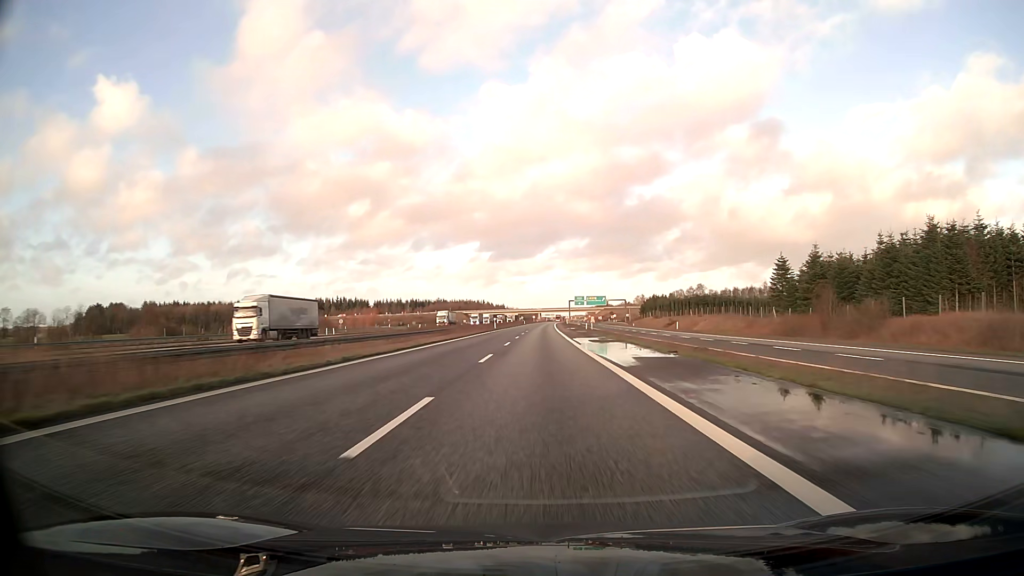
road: motorway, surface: asphalt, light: Day
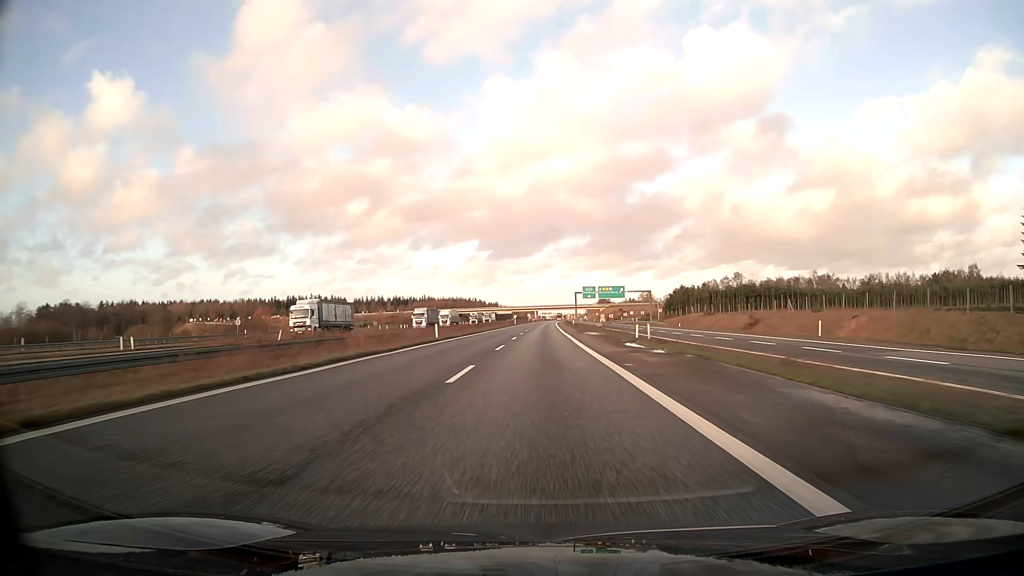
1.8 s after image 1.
(+0.2, +52.2) m; 0°
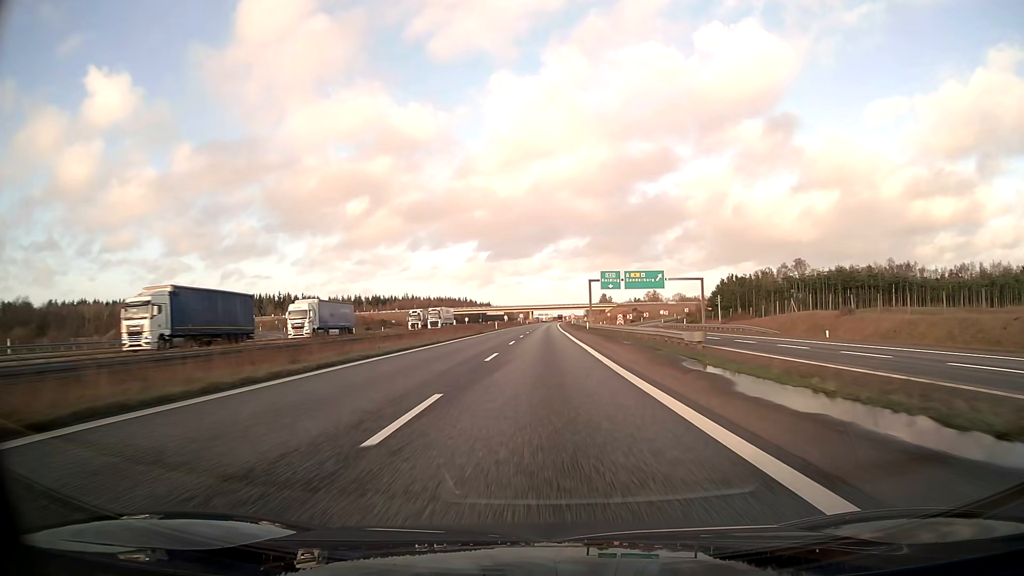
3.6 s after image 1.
(+0.2, +52.2) m; 0°
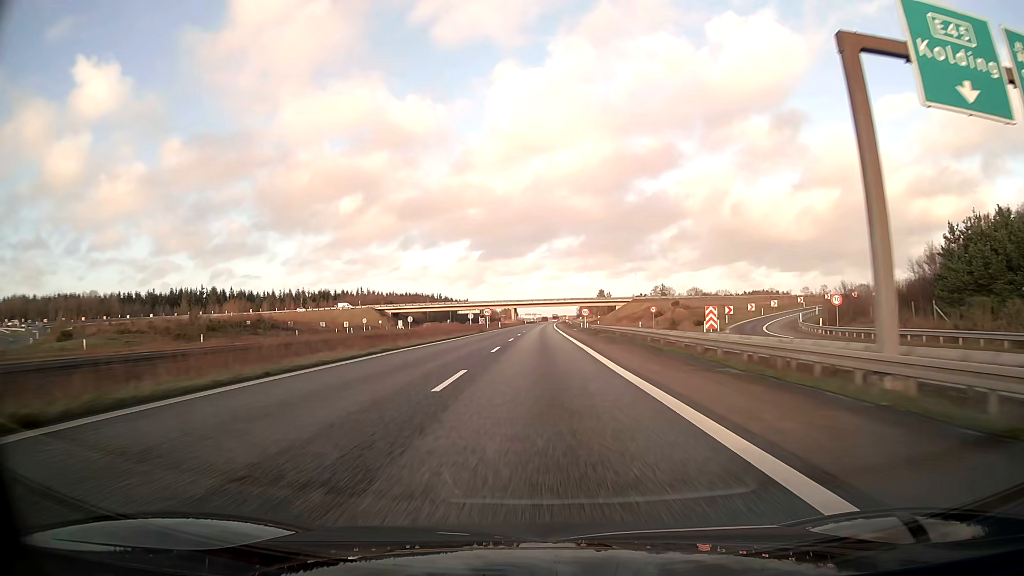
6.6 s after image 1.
(+0.9, +87.0) m; +1°
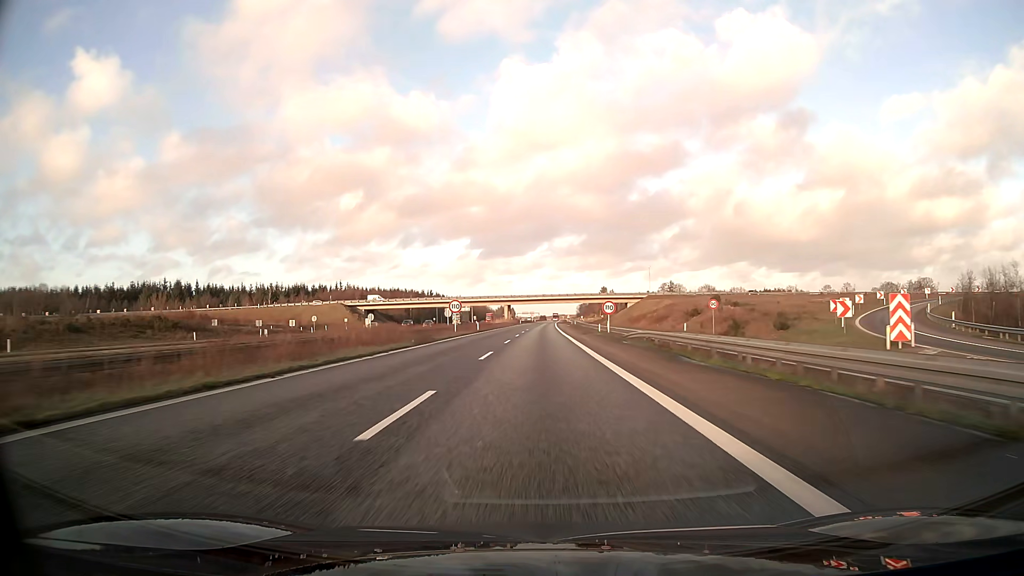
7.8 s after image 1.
(0.0, +34.8) m; 0°
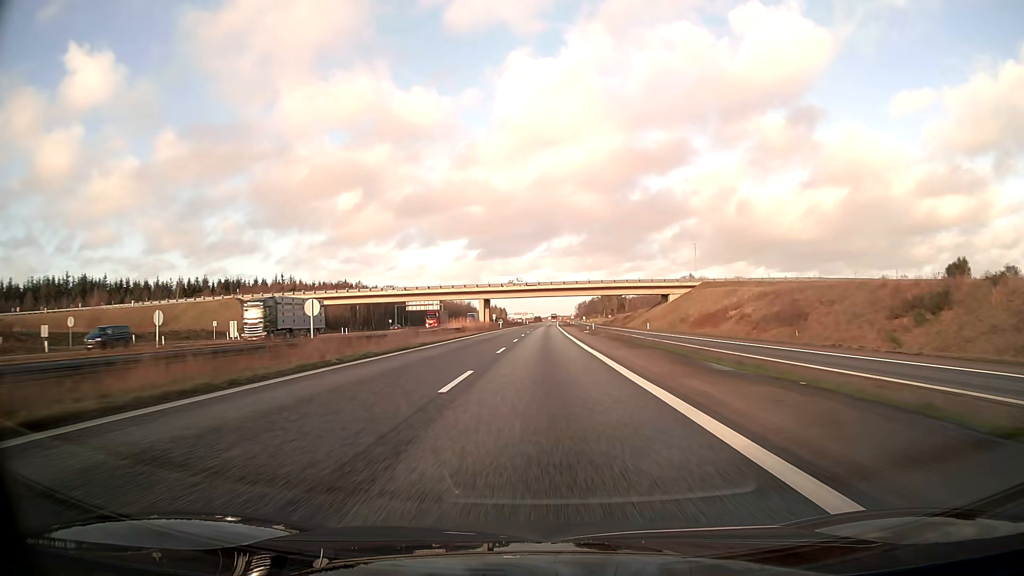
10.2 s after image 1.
(+0.3, +69.7) m; +1°
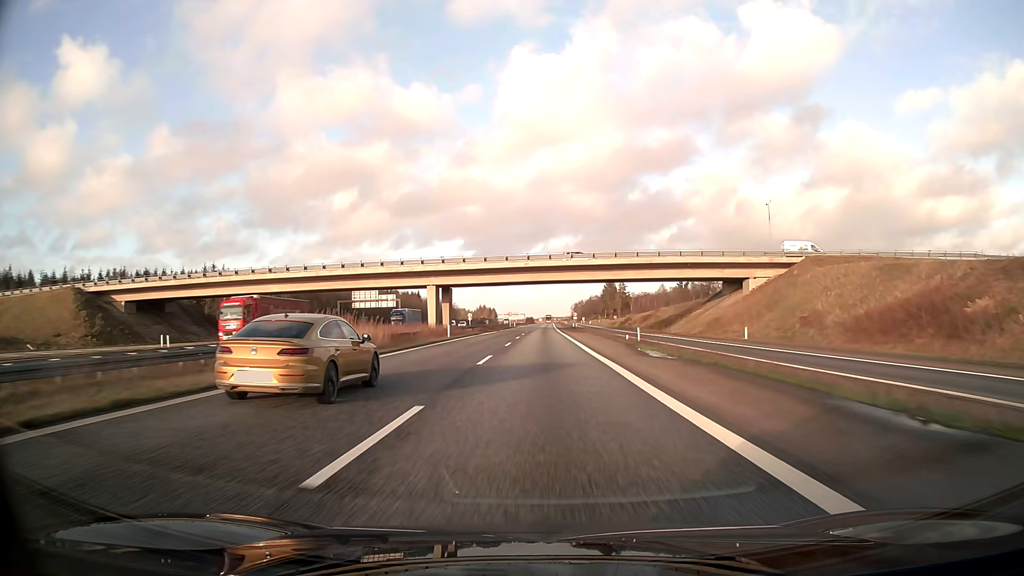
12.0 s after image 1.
(+0.3, +52.2) m; 0°
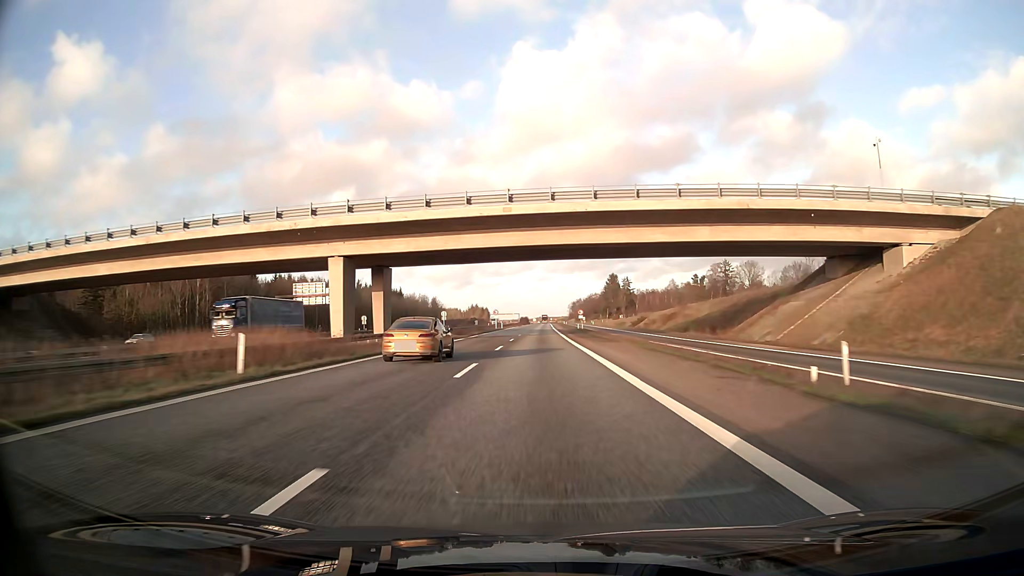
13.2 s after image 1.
(+0.2, +34.8) m; 0°
(0, +10) (0, +20) (0, +30) (0, +40) (0, +50) (0, +60) (0, +70) (0, +80) (+1, +90) (+1, +100) m
